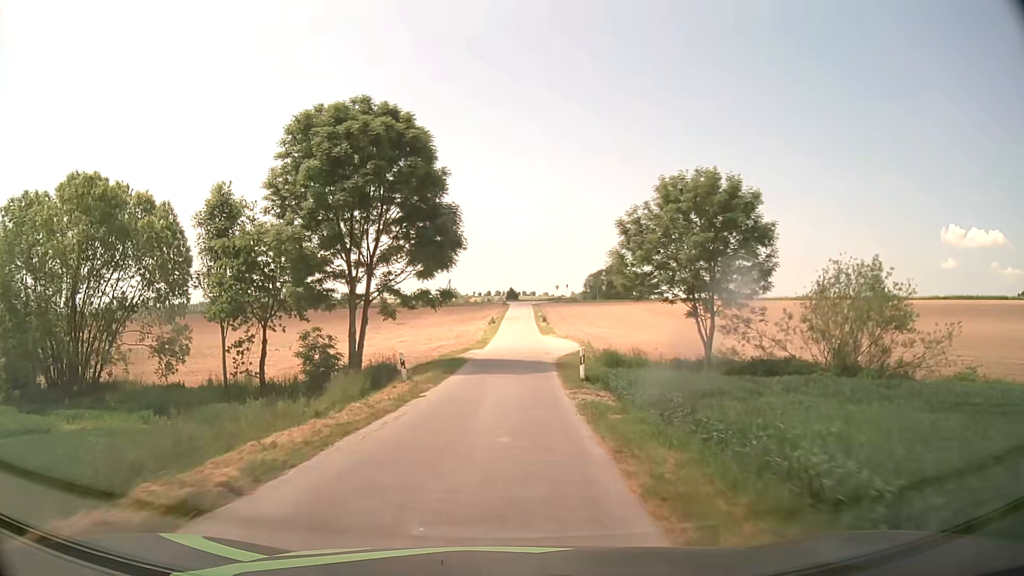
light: Day
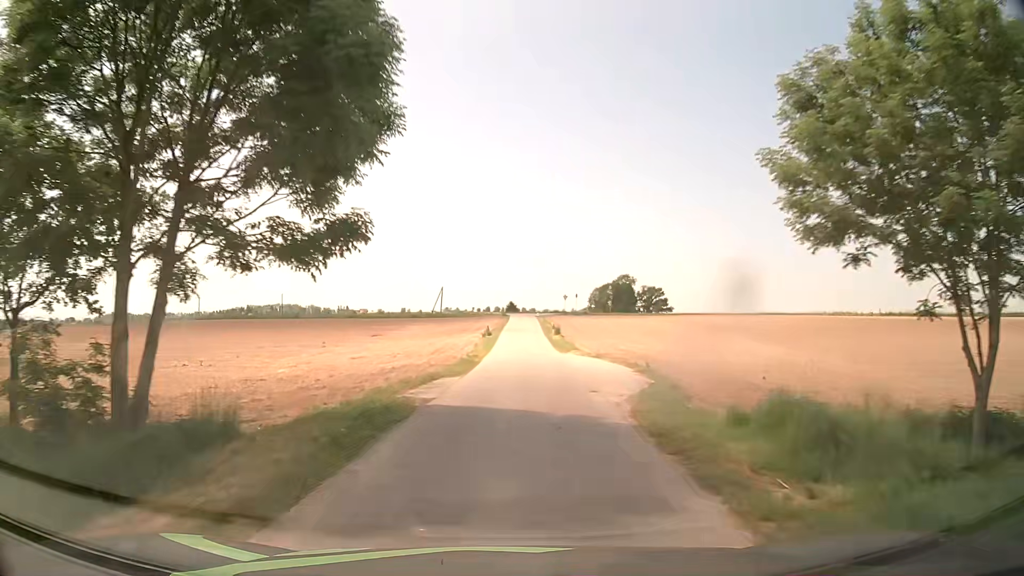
(0.0, +17.4) m; 0°
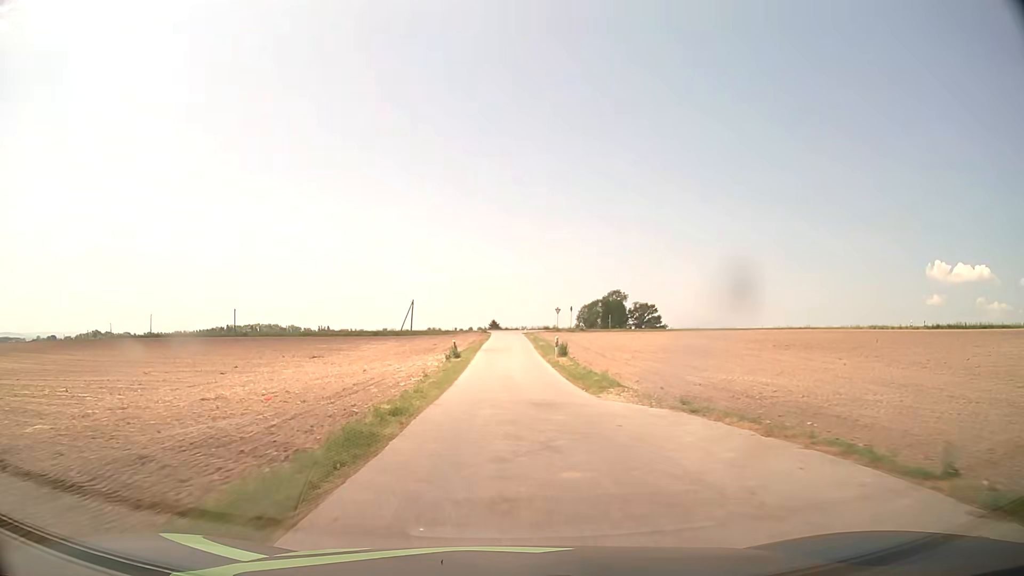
(+0.4, +18.2) m; +1°
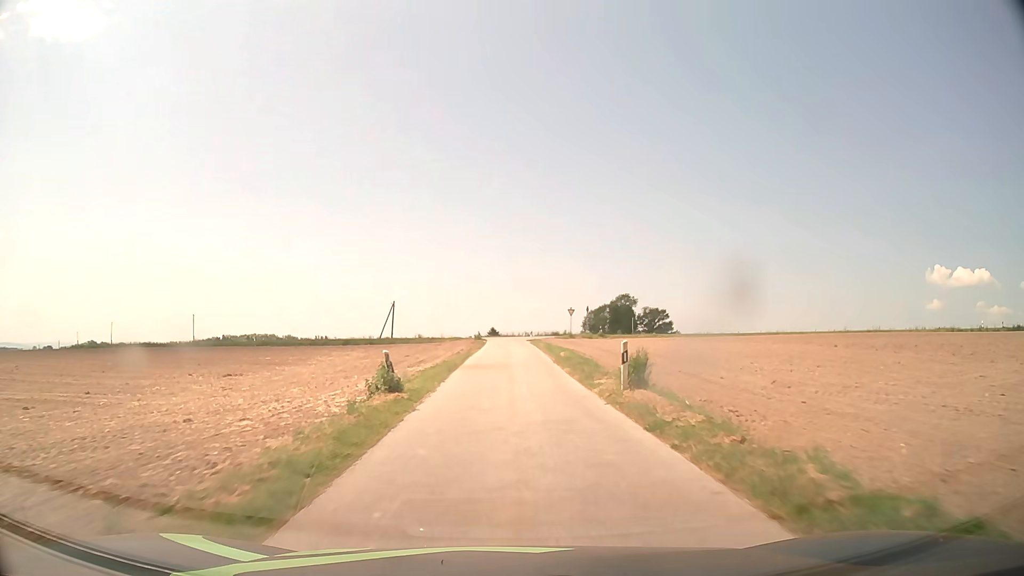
(+0.1, +18.4) m; 0°
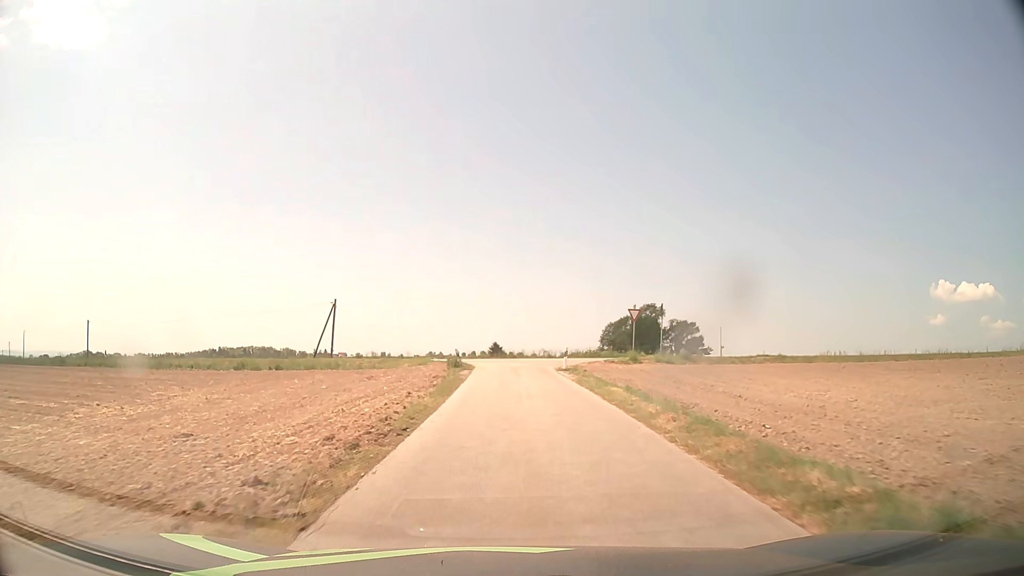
(0.0, +33.1) m; 0°
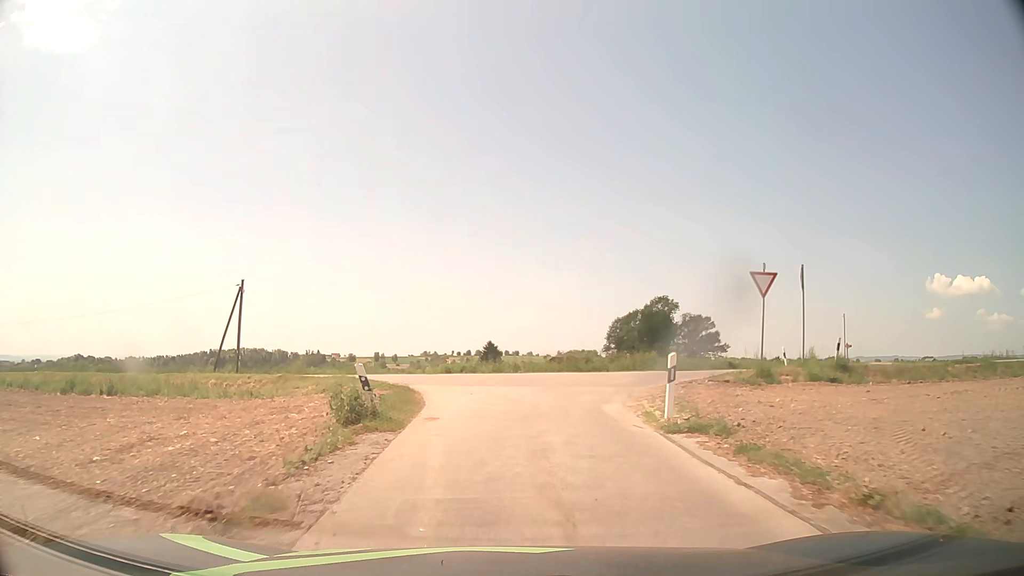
(+0.1, +19.8) m; 0°
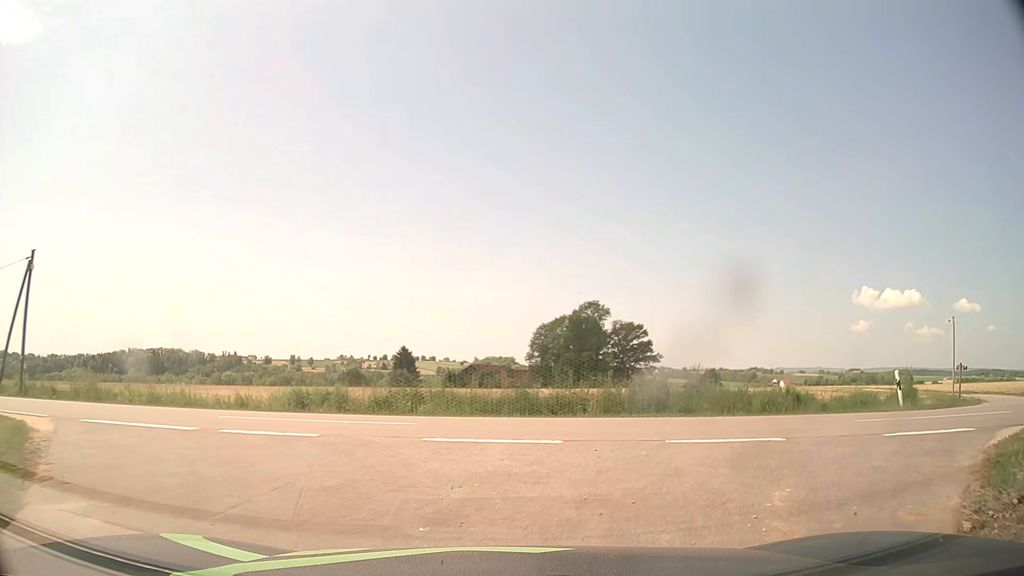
(+0.3, +13.2) m; +6°
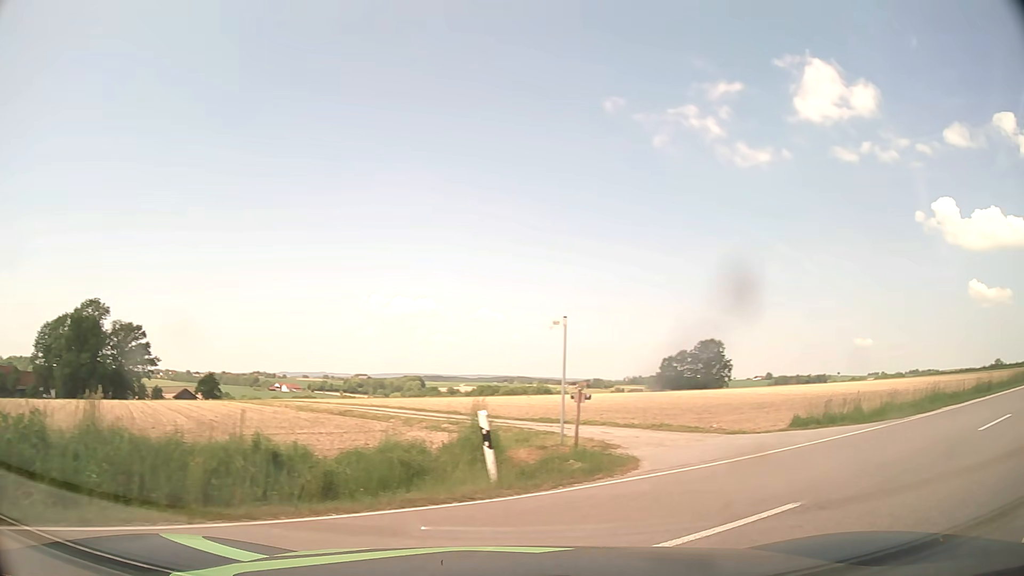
(+2.6, +7.9) m; +40°
(+5, +8) (+13, +14) (+22, +19) (+31, +23) (+40, +28) (+49, +32) (+58, +37) (+67, +40) (+76, +44) (+86, +47) m
